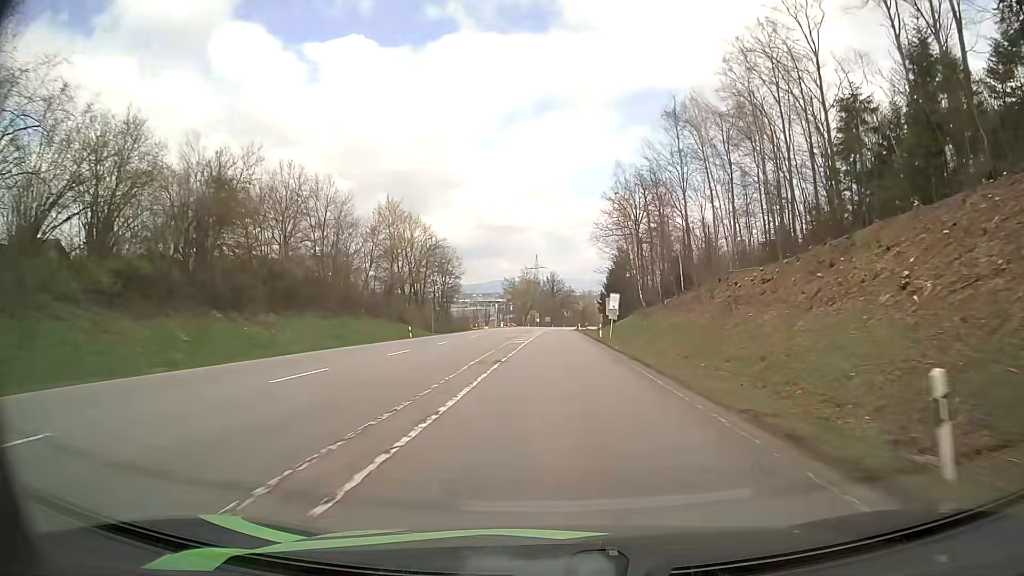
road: secondary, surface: asphalt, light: Day
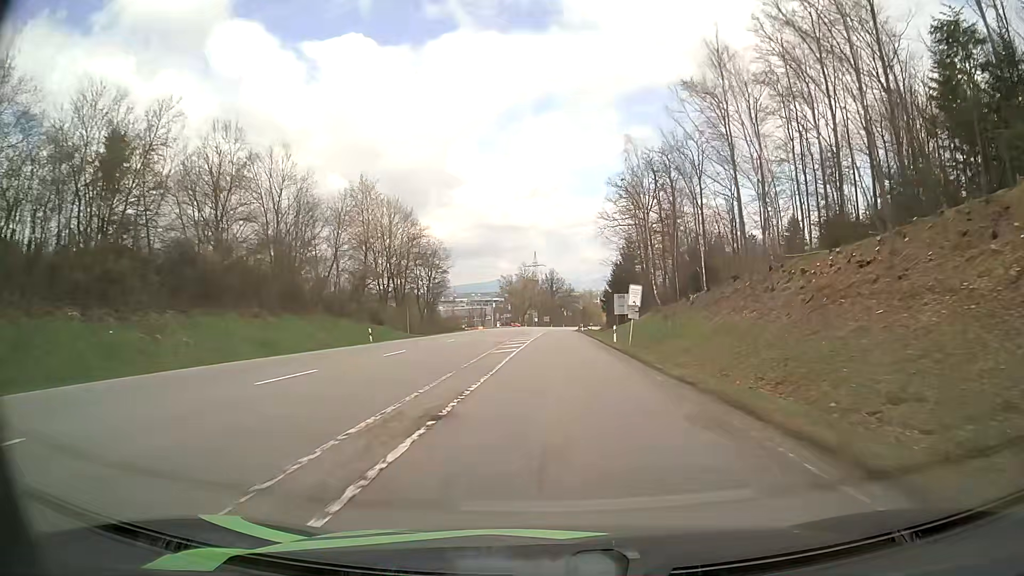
(0.0, +12.0) m; 0°
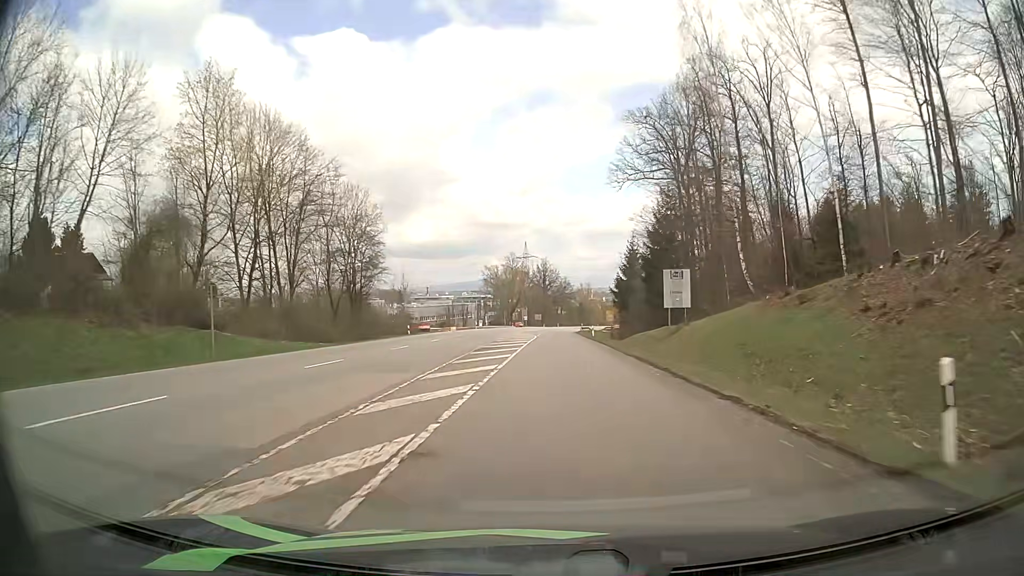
(+0.2, +34.8) m; +1°
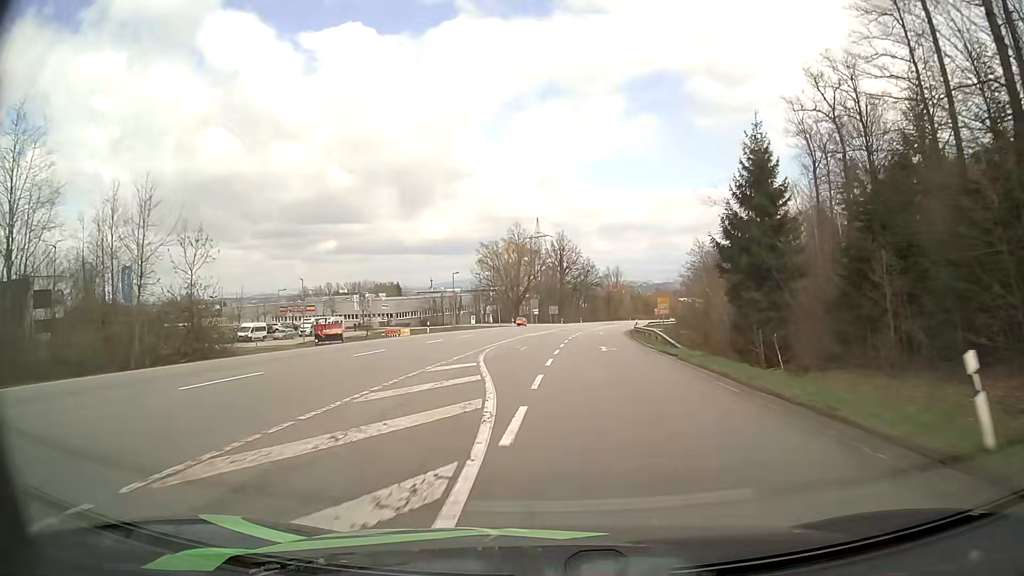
(0.0, +53.3) m; -1°
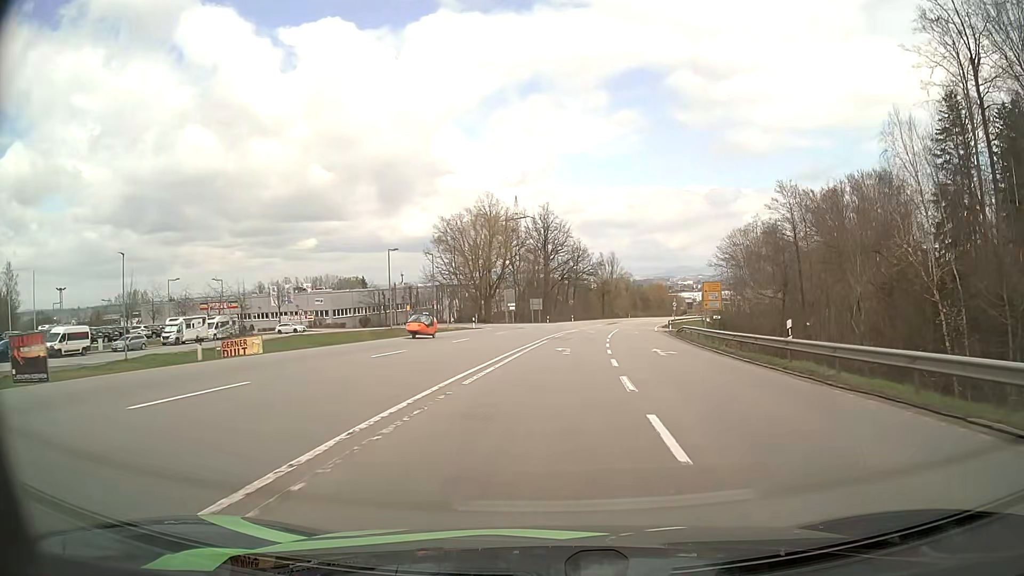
(-0.2, +36.3) m; +1°
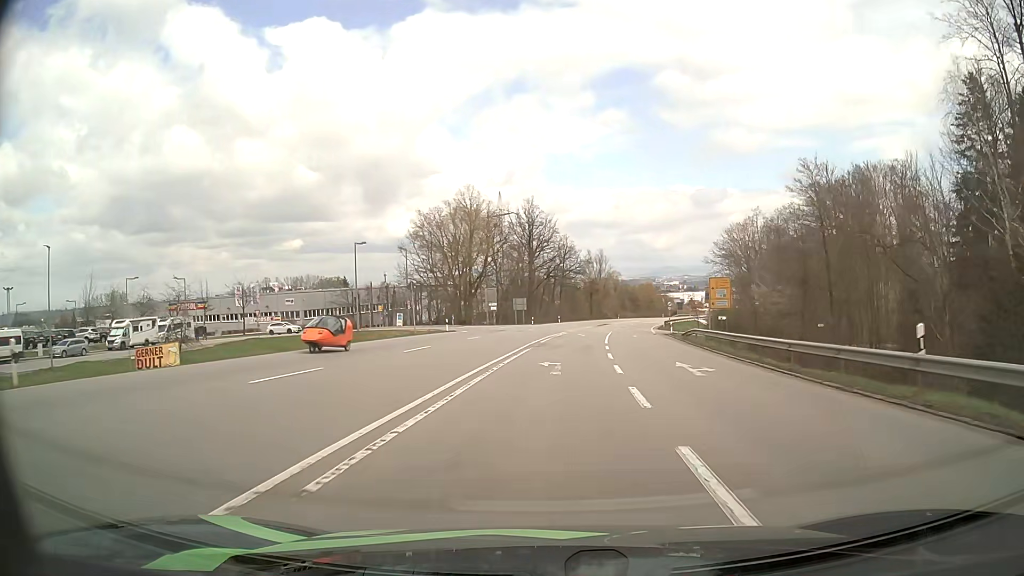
(+0.1, +7.8) m; +1°
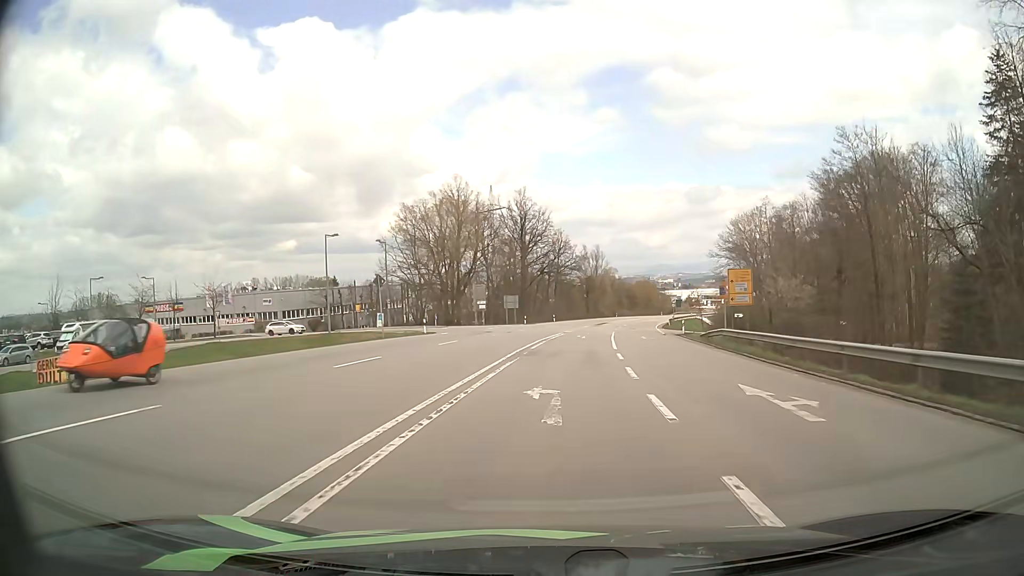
(+0.1, +7.4) m; 0°
